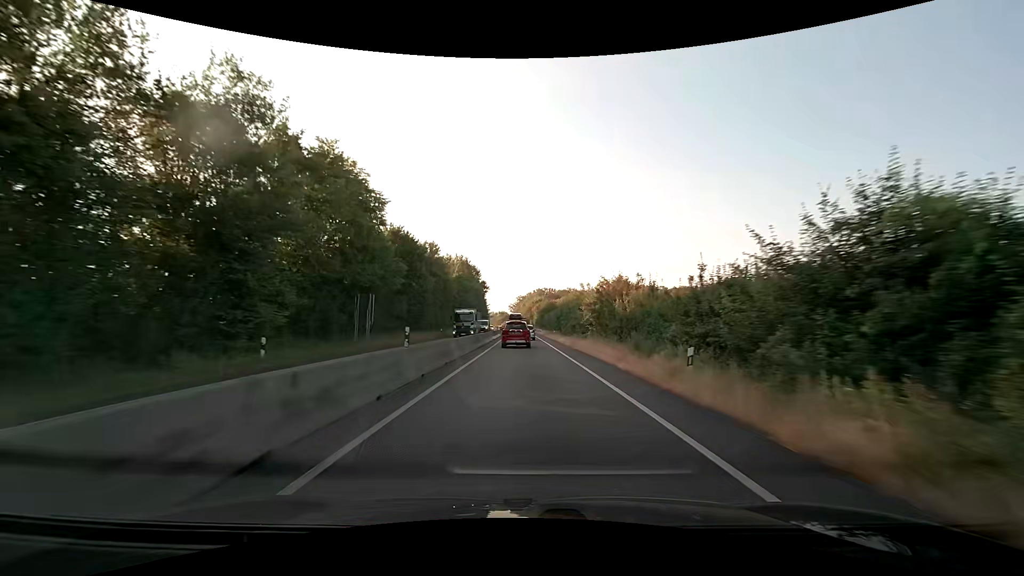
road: trunk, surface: asphalt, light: Day
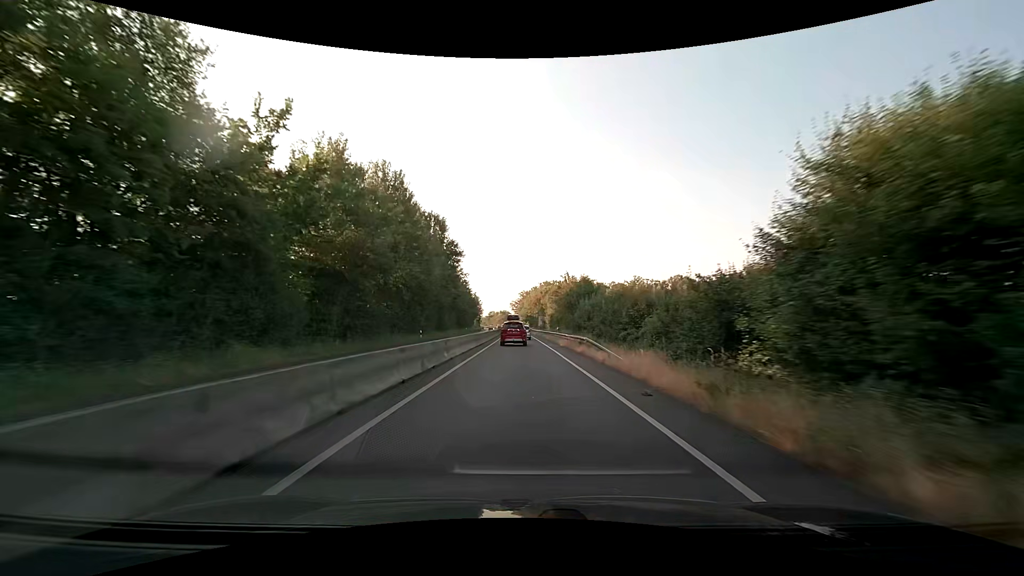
(-0.1, +62.0) m; 0°
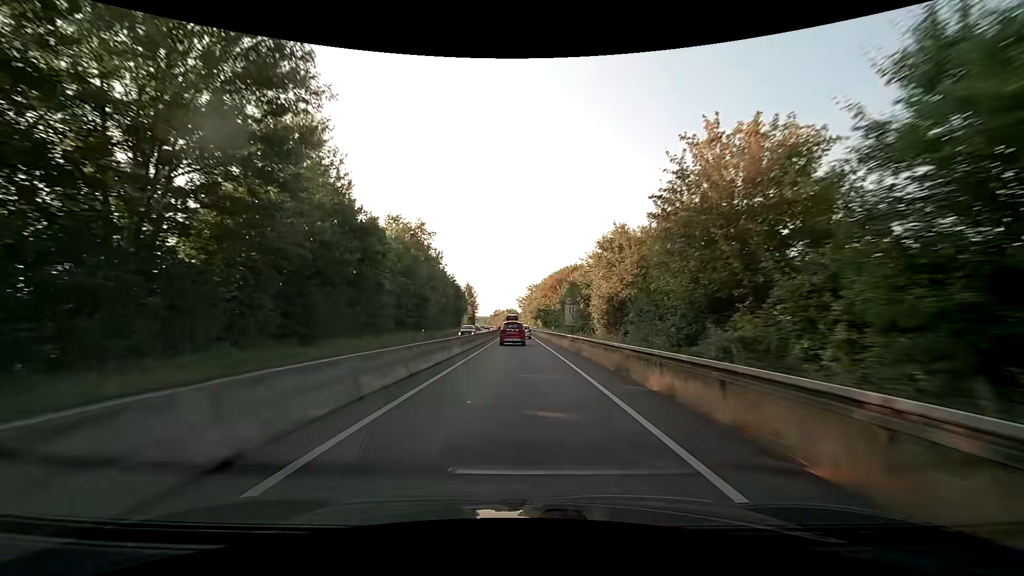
(-0.2, +51.0) m; -1°
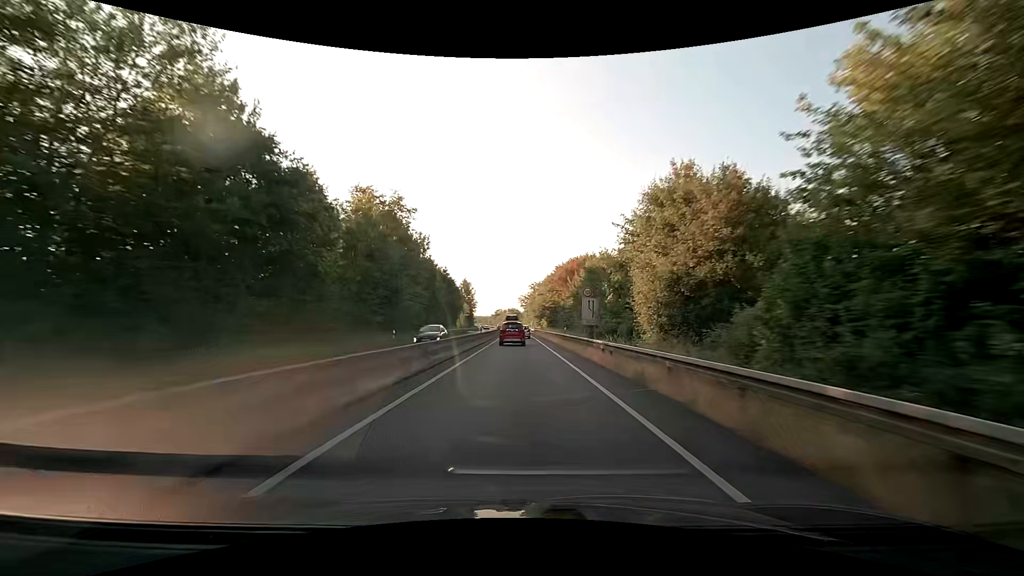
(0.0, +12.9) m; 0°
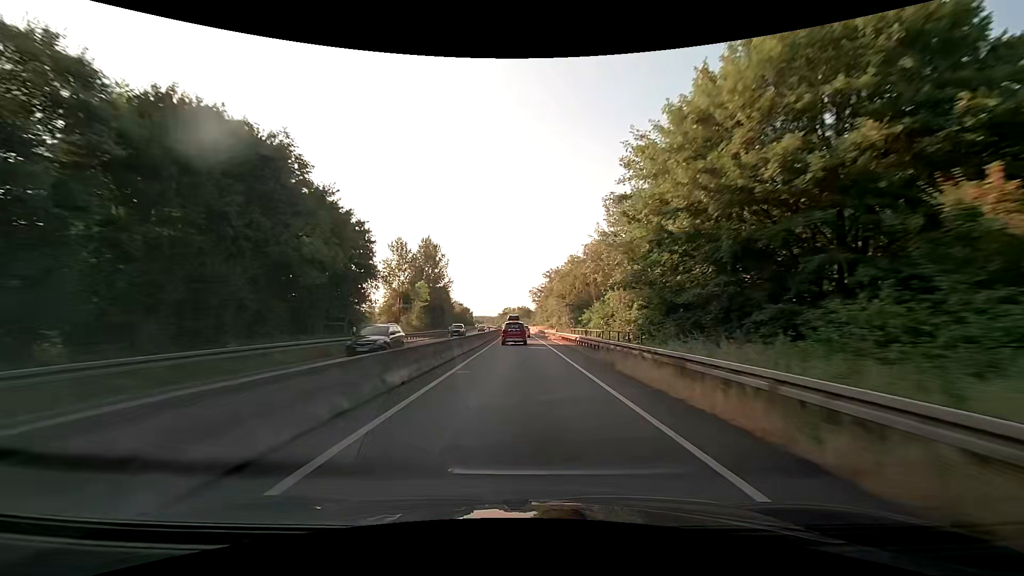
(-0.8, +65.4) m; -1°
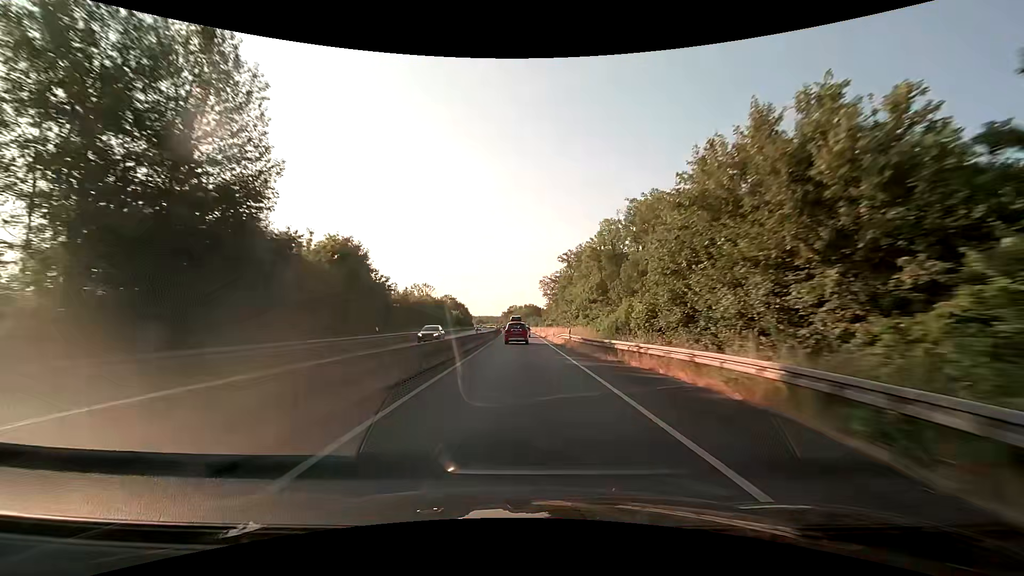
(-0.7, +53.5) m; -1°
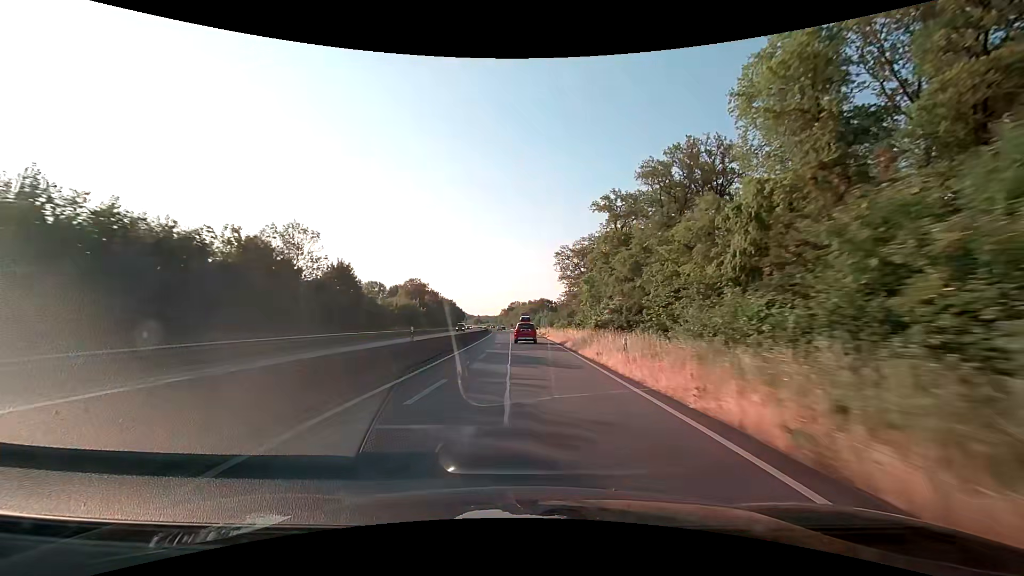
(-0.5, +69.6) m; 0°
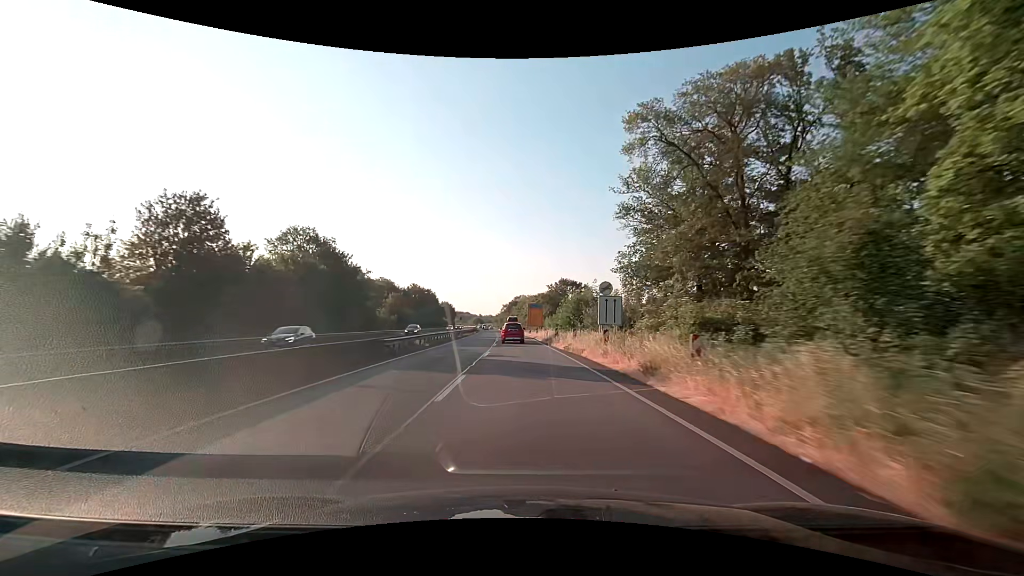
(-0.2, +72.7) m; -1°
(0, +10) (0, +20) (0, +30) (-1, +40) (-1, +50) (-1, +60) (-2, +70) (-2, +80) (-3, +90) (-4, +100) m
